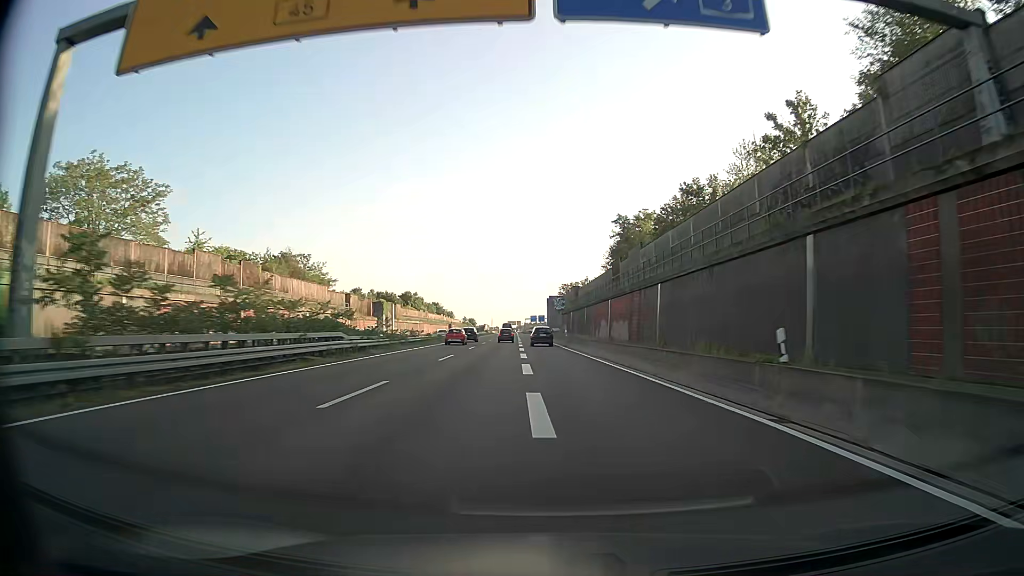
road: trunk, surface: asphalt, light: Day
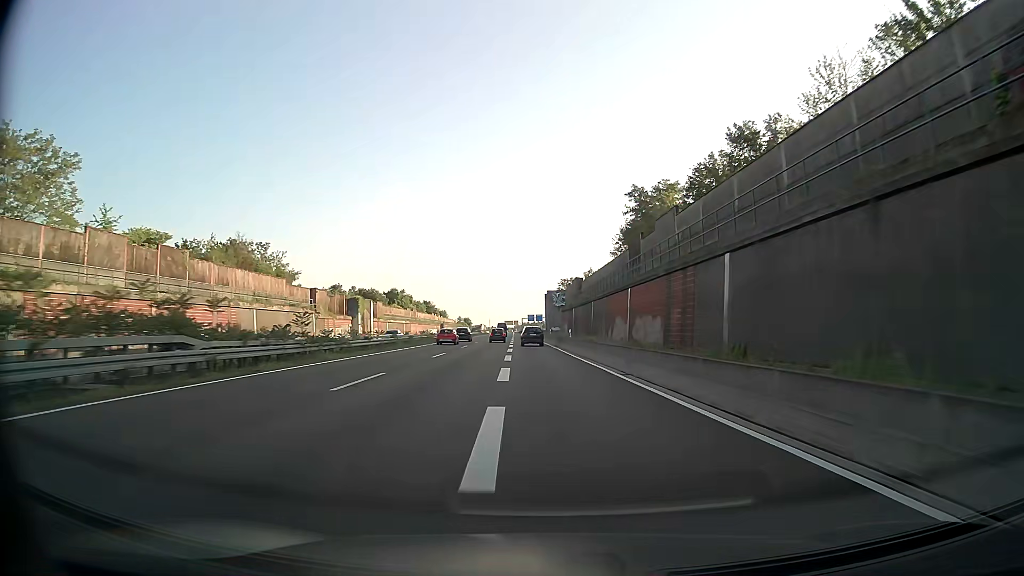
(+0.1, +14.8) m; 0°
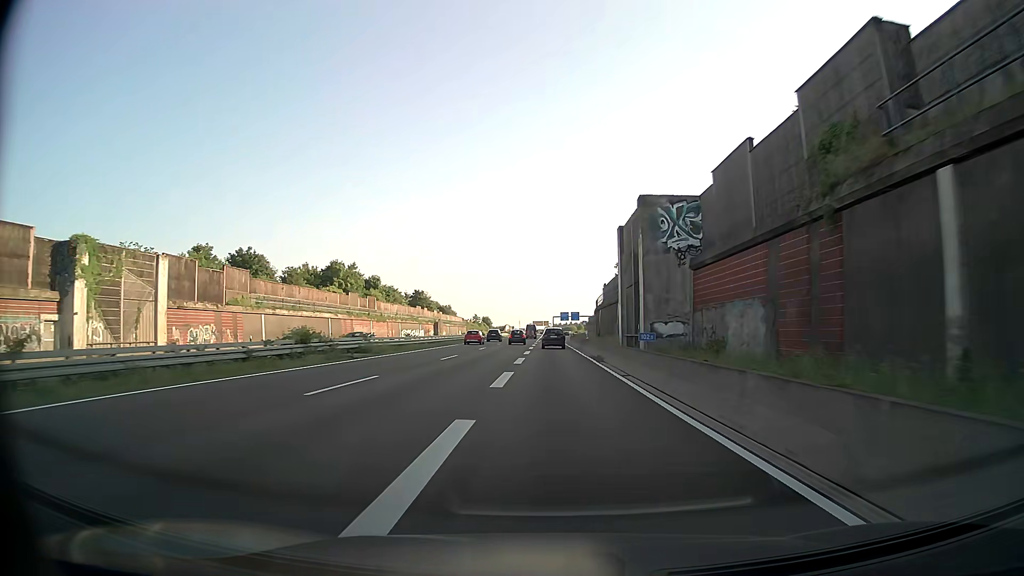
(-2.5, +73.6) m; -3°
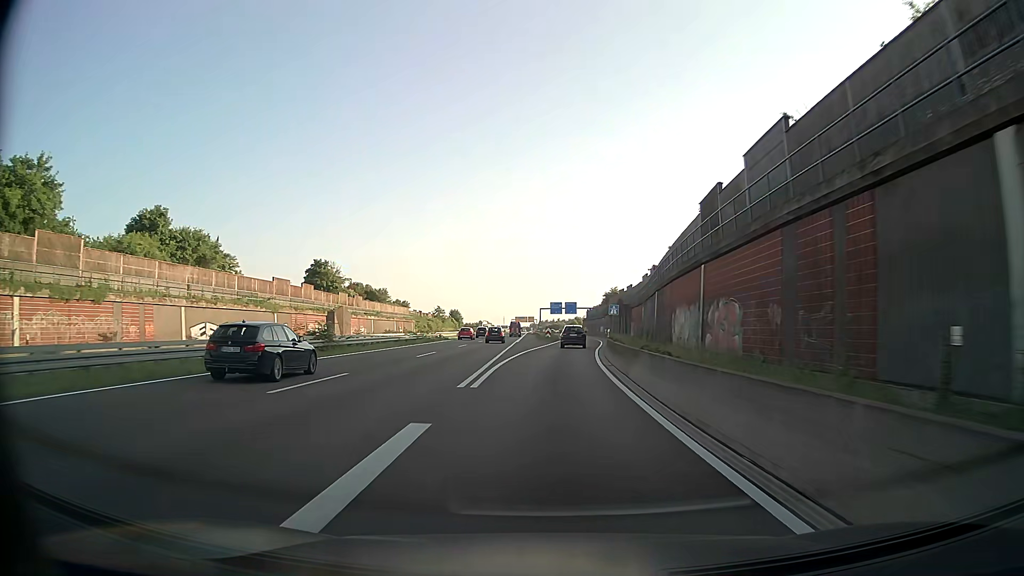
(+0.2, +72.8) m; +1°
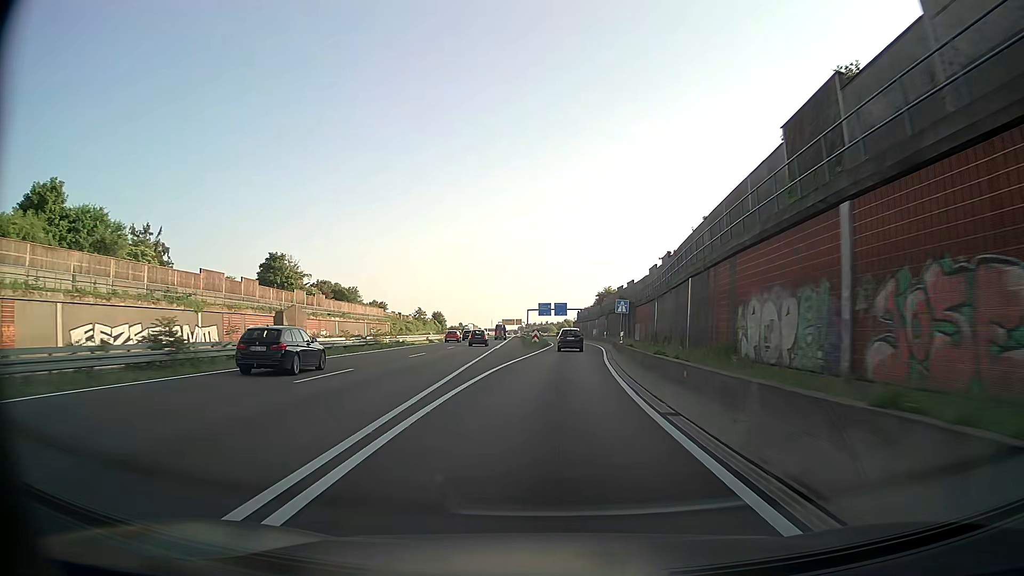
(+0.2, +14.4) m; +1°
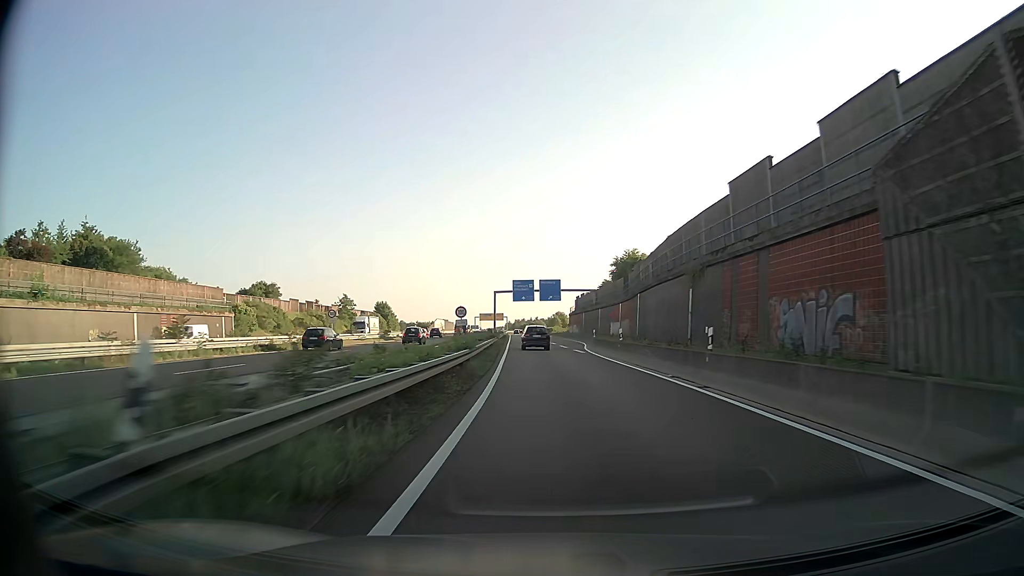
(+2.0, +70.5) m; +1°
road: motorway_link
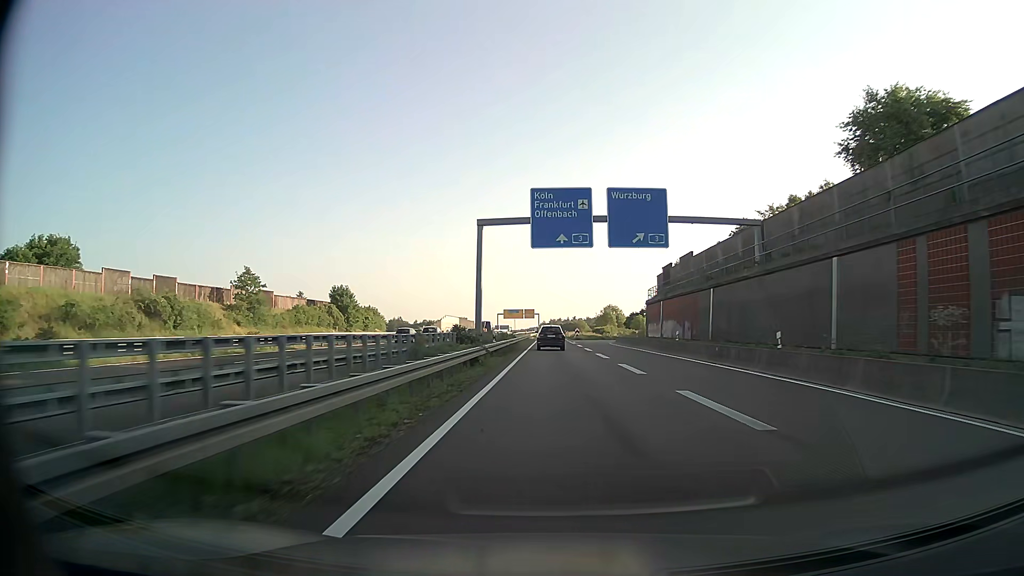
(-2.4, +67.8) m; -3°
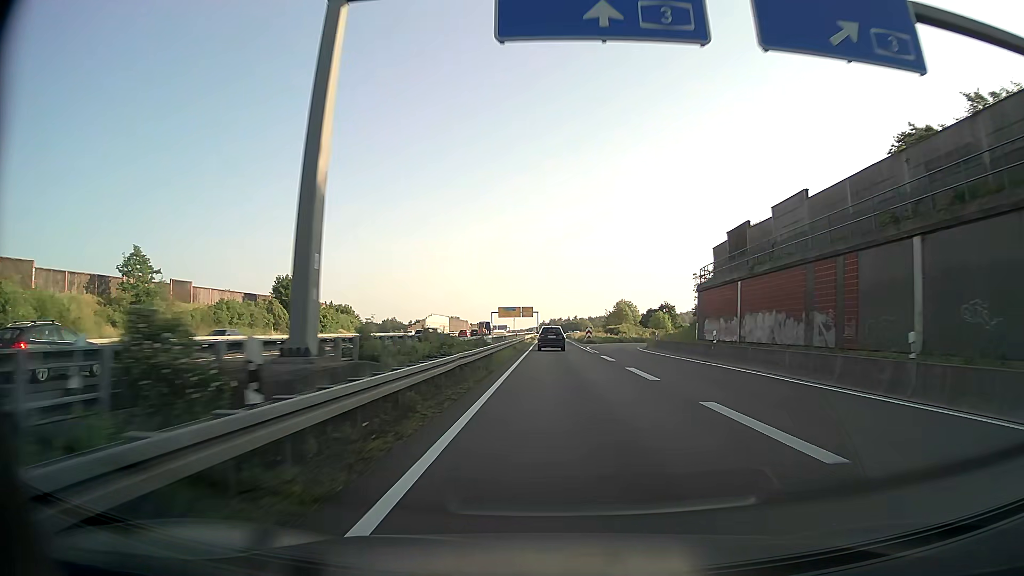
(0.0, +26.4) m; 0°
(0, +10) (0, +20) (0, +30) (0, +40) (0, +50) (0, +60) (+1, +70) (+1, +80) (+1, +90) (+1, +100) m
